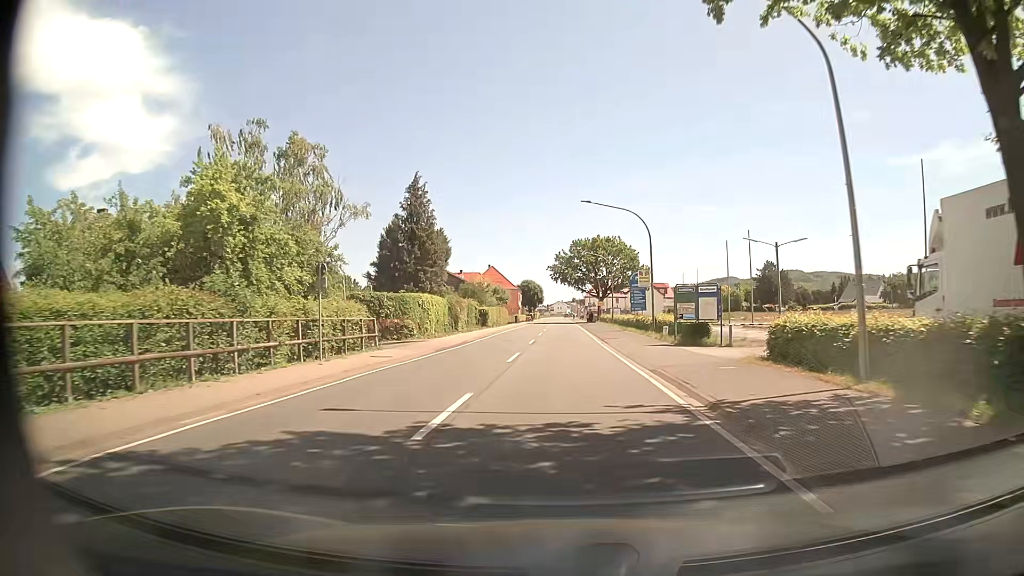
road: primary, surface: asphalt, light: Day
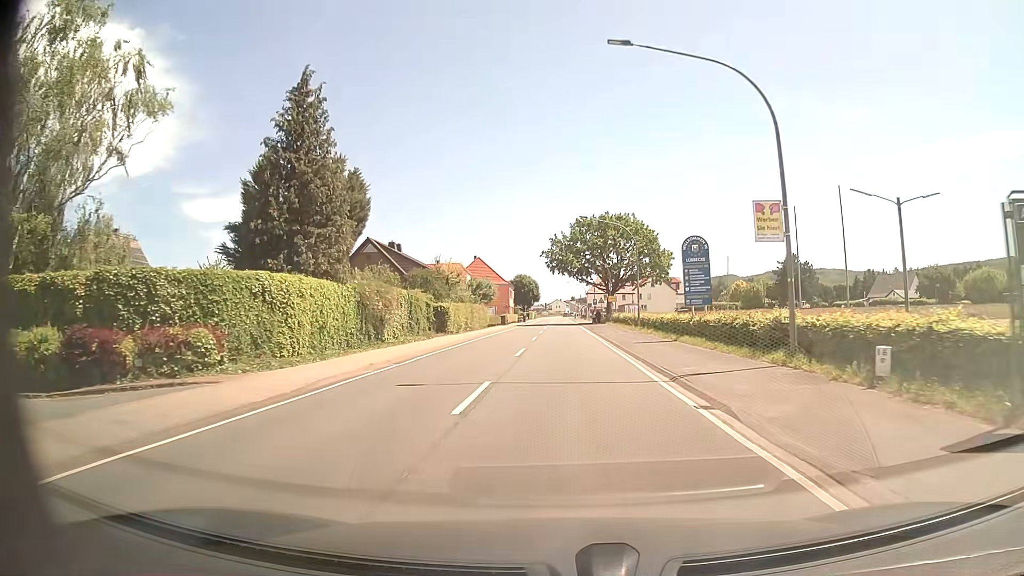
(0.0, +22.8) m; 0°
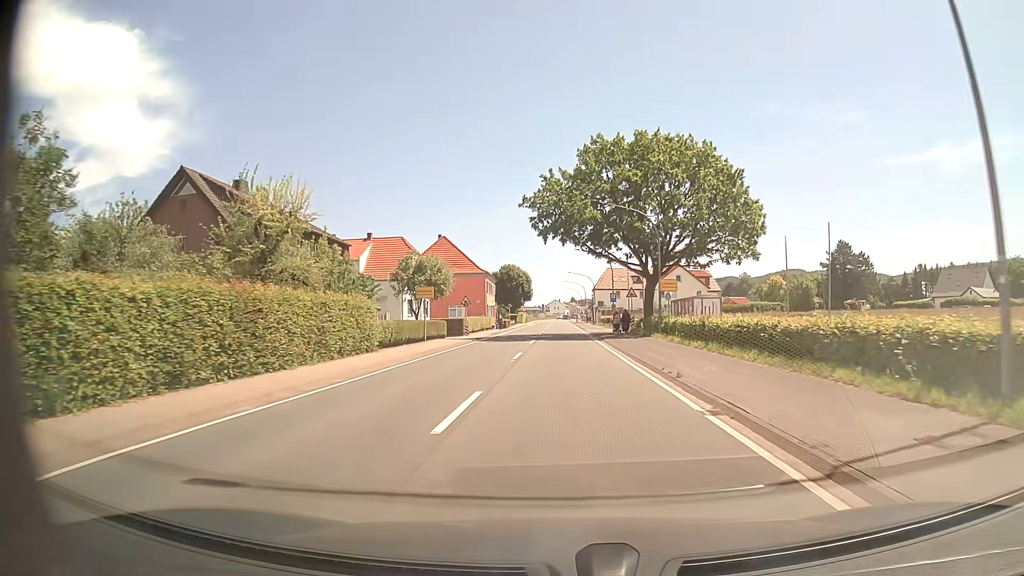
(+0.1, +37.9) m; 0°
(0, +10) (0, +20) (0, +30) (0, +40) (0, +50) (0, +60) (0, +70) (+1, +80) (+1, +90) (+1, +100) m
